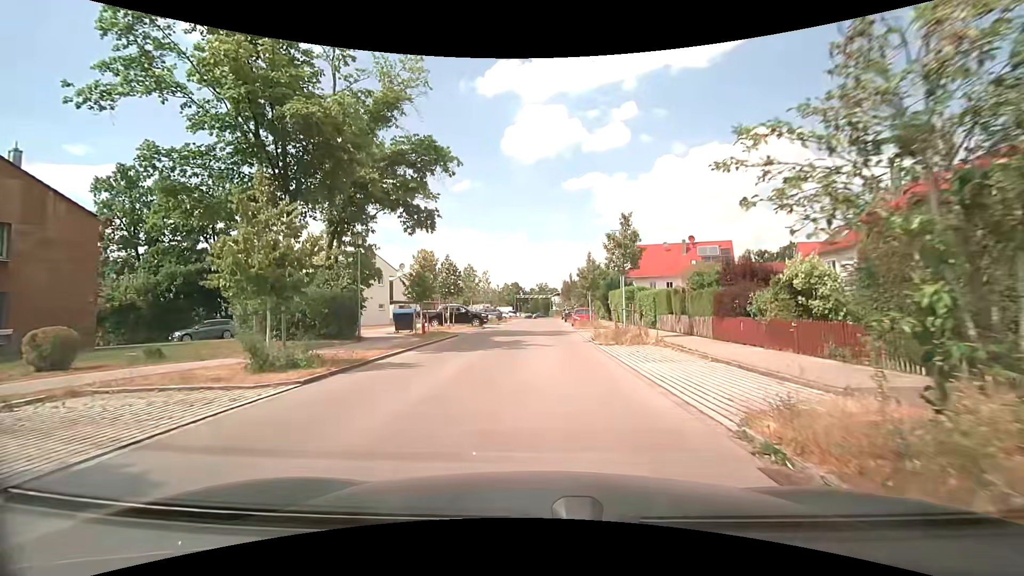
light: Day
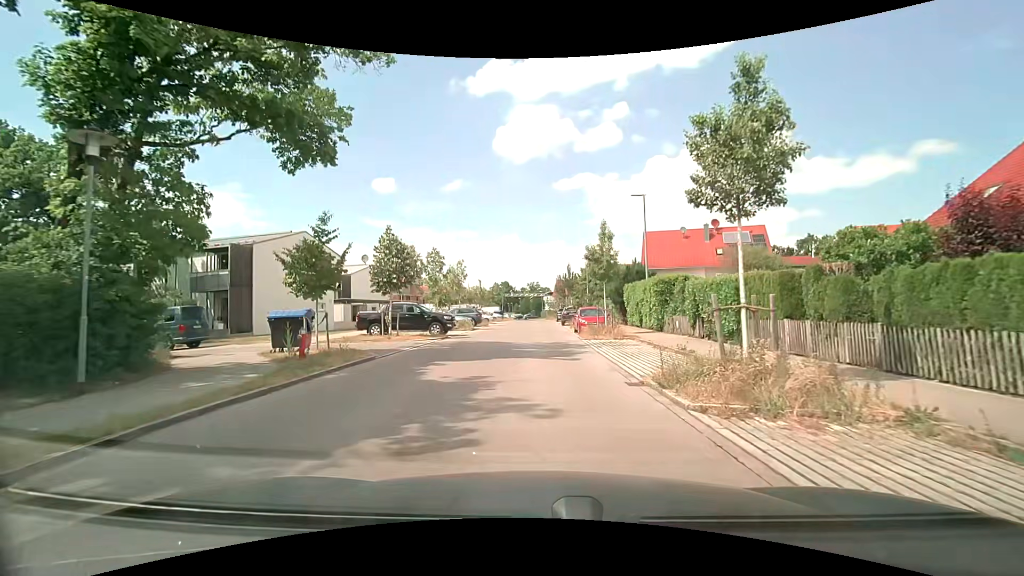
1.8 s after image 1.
(+0.1, +12.5) m; +1°
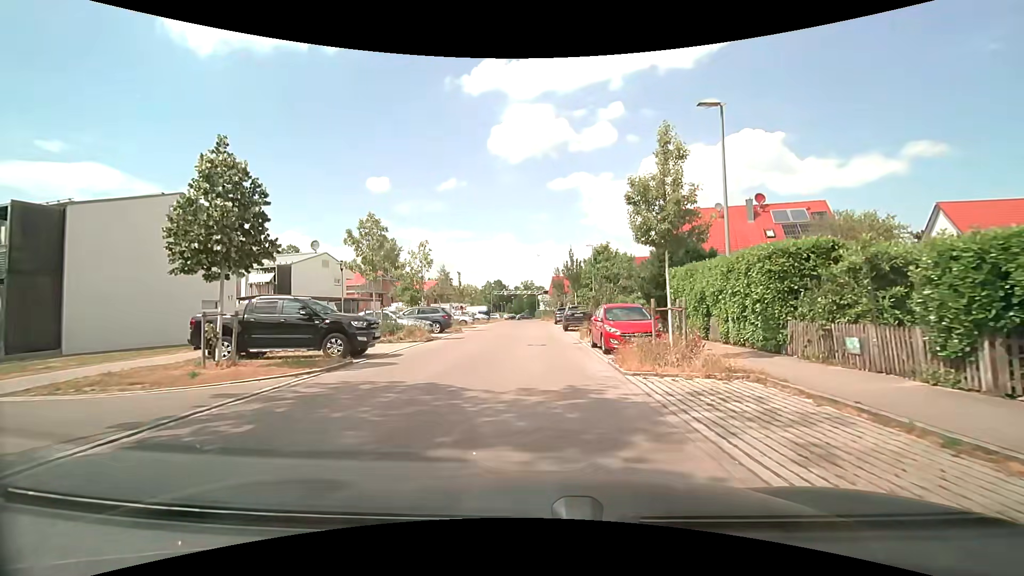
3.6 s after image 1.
(0.0, +12.5) m; +1°
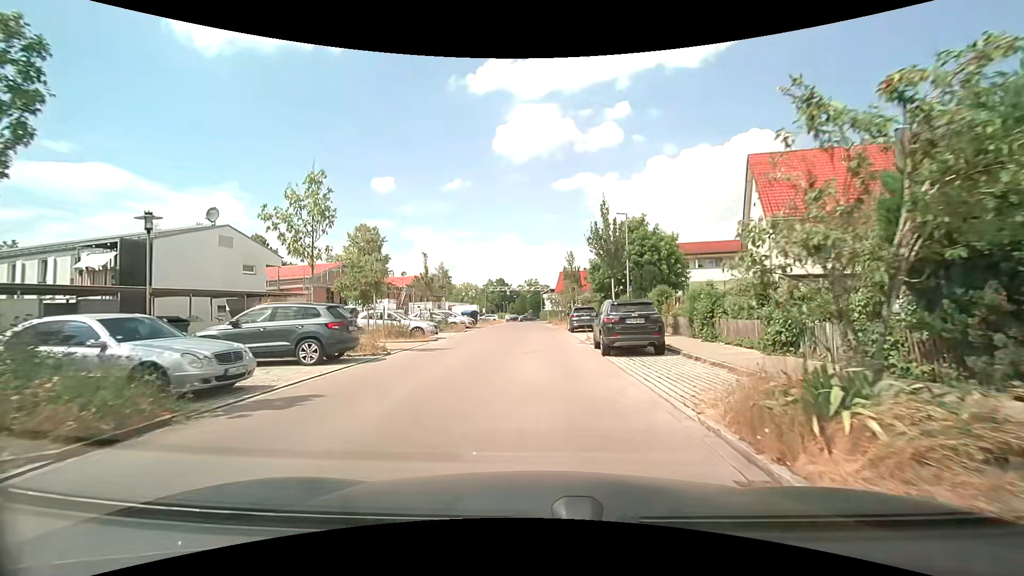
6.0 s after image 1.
(-0.2, +16.8) m; -1°
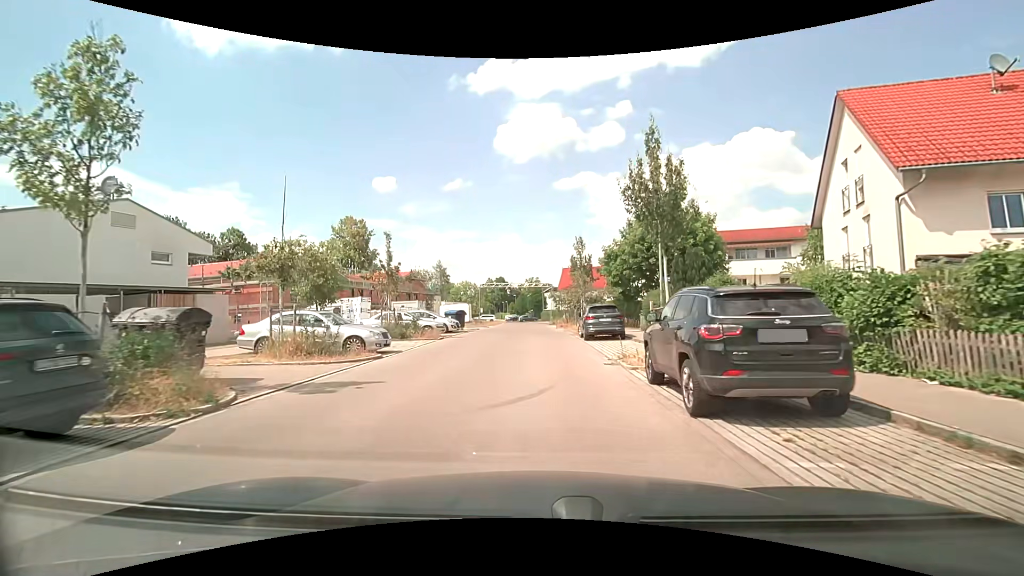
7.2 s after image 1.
(-0.1, +8.4) m; 0°
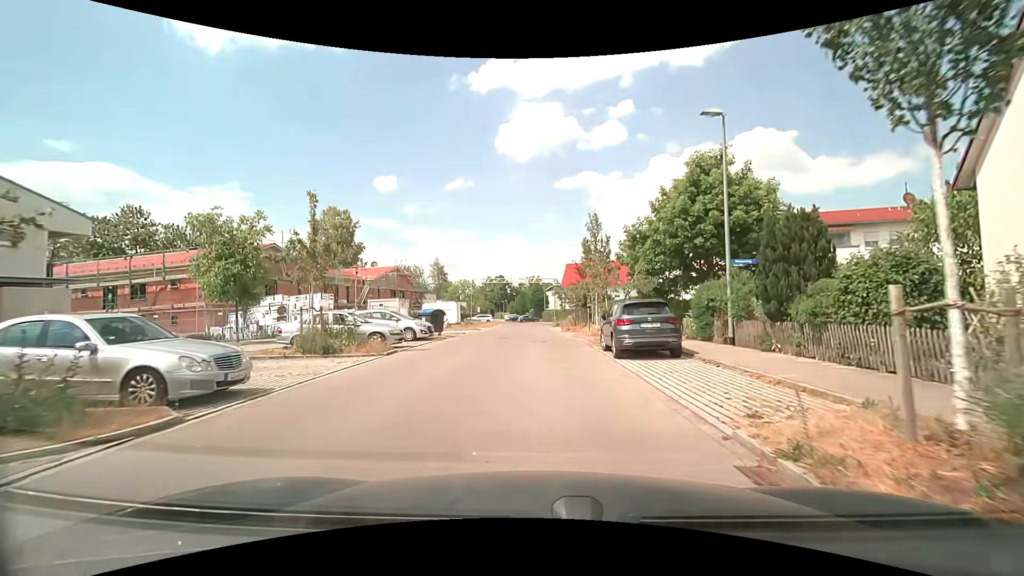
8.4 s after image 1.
(0.0, +8.4) m; 0°
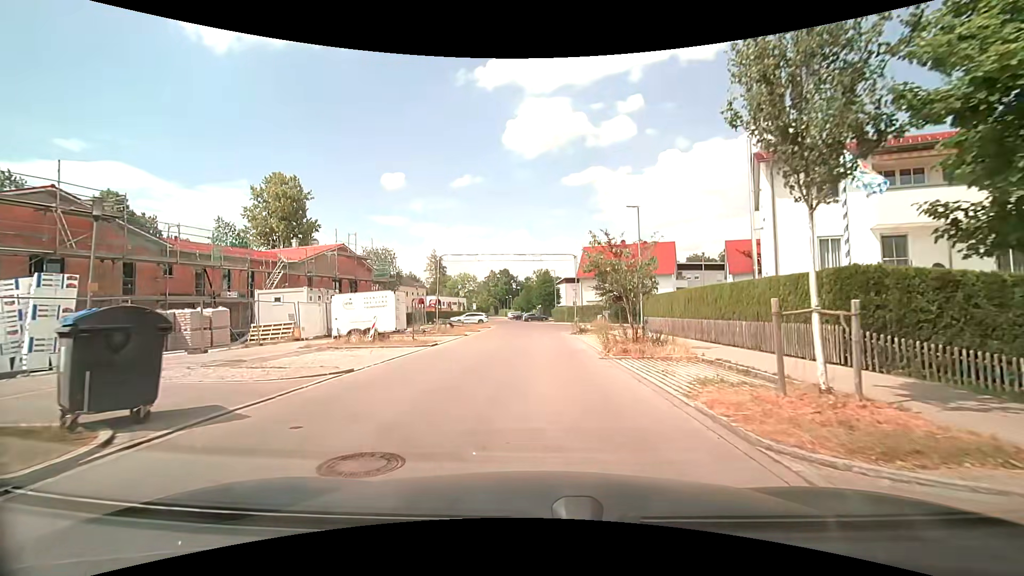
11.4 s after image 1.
(-0.2, +20.9) m; -1°
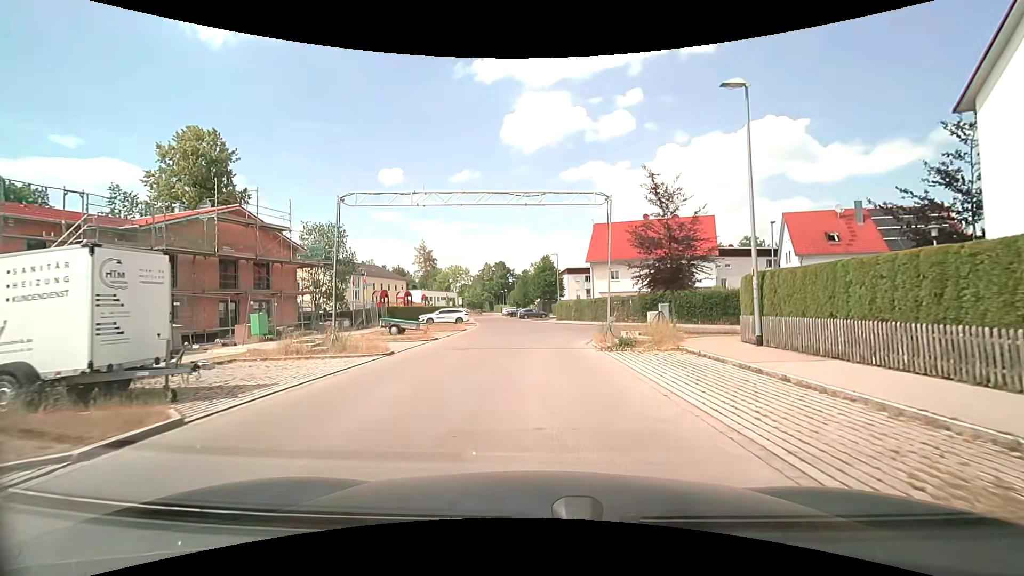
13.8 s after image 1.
(+0.1, +15.8) m; 0°
(0, +10) (0, +20) (+3, +29) (+12, +32) (+22, +30) (+31, +26) (+41, +23) (+50, +19) (+59, +16) (+69, +12) m
